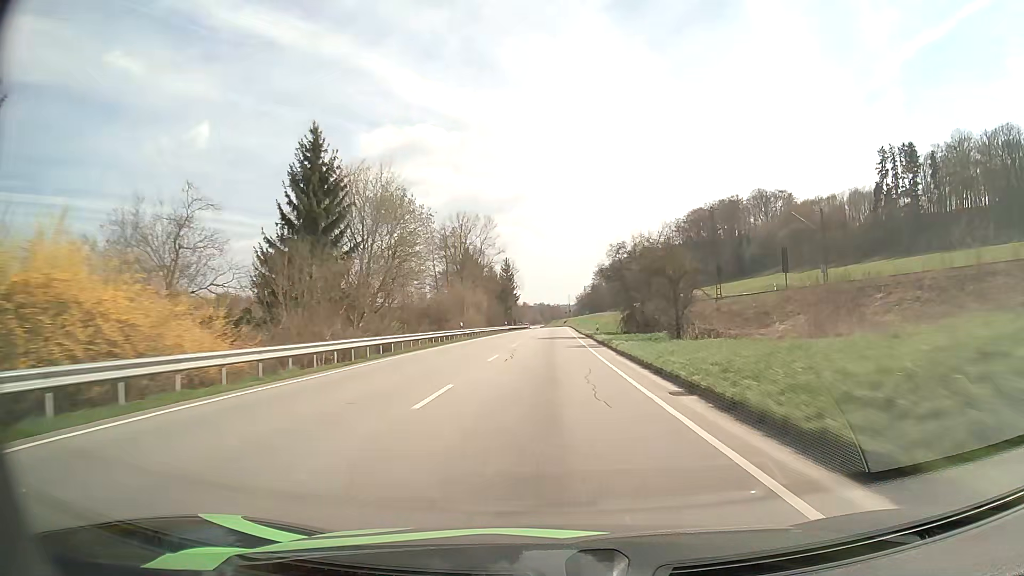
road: primary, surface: asphalt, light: Day
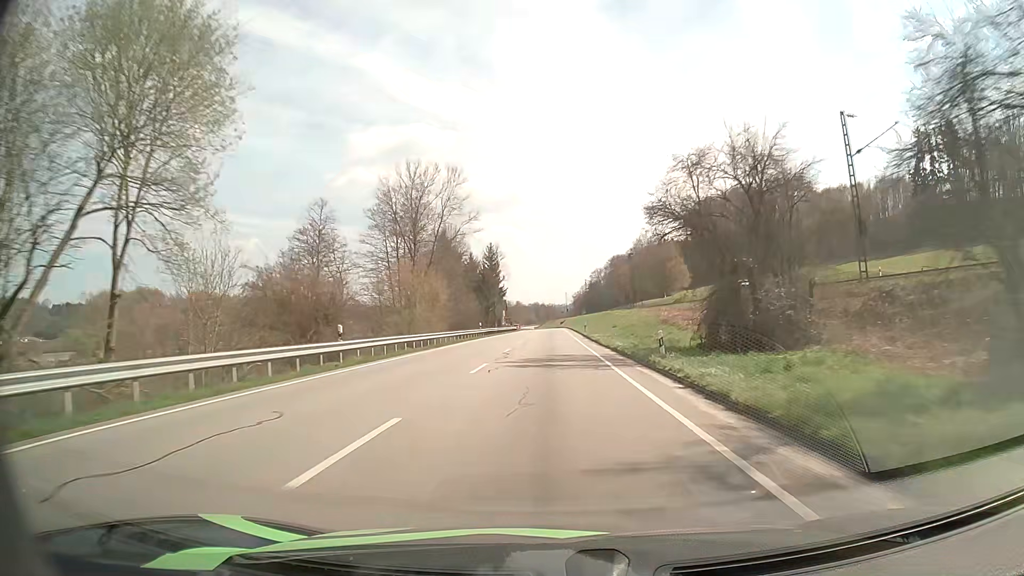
(+0.1, +29.6) m; 0°
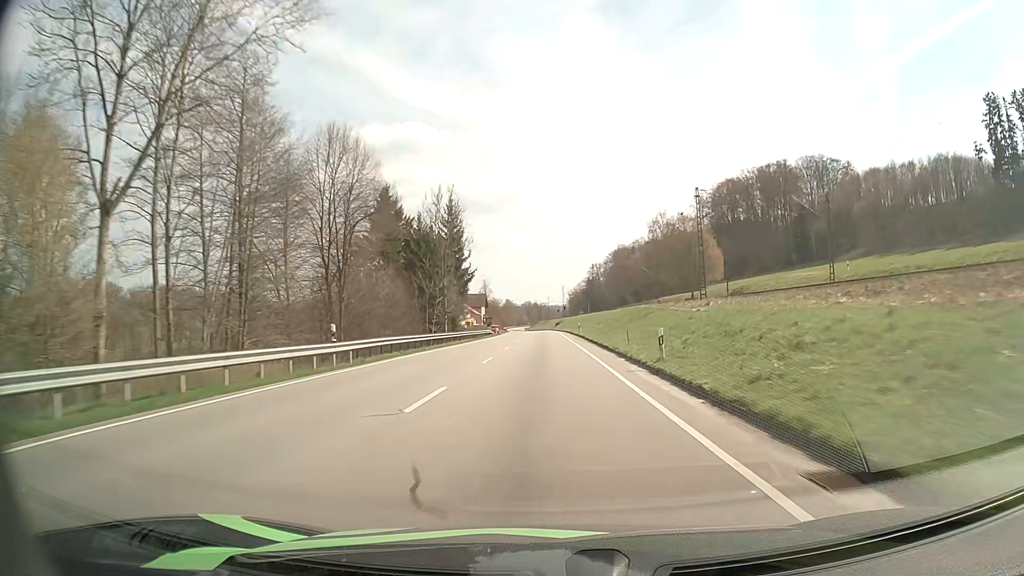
(+0.3, +44.4) m; +1°
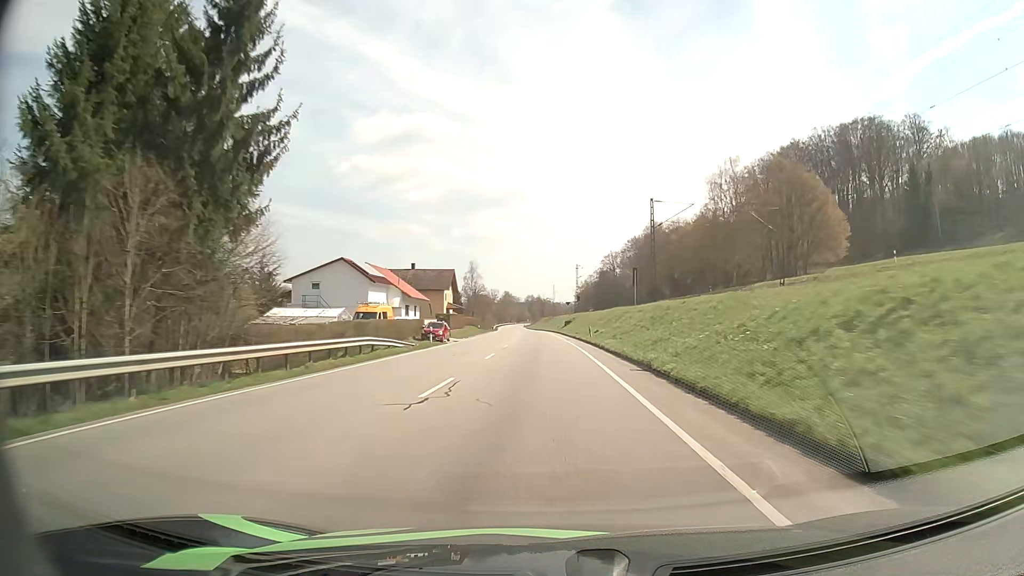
(0.0, +59.5) m; 0°
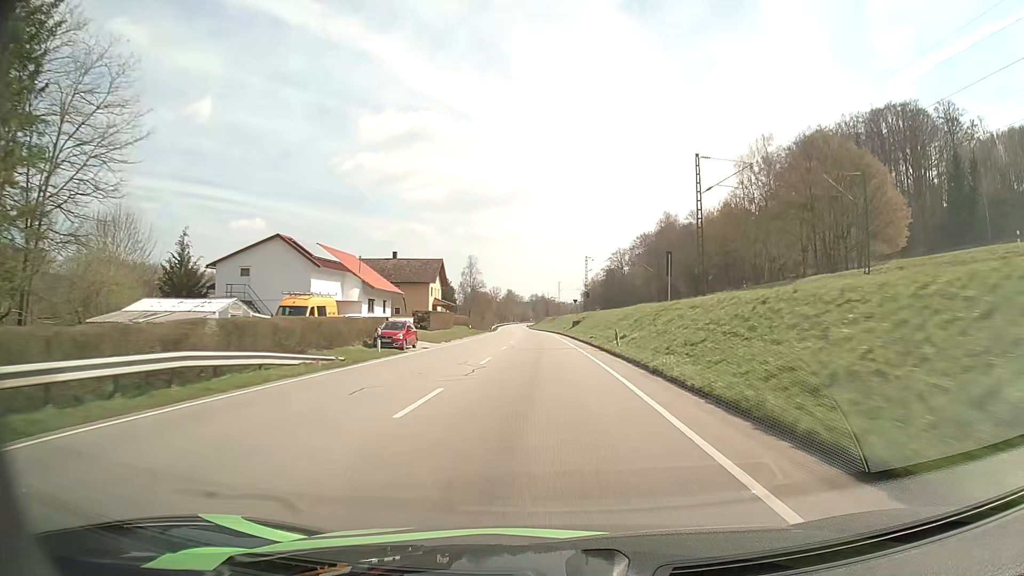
(0.0, +14.8) m; 0°
(0, +10) (0, +20) (0, +30) (0, +40) (0, +50) (-1, +60) (-1, +70) (-1, +80) (-2, +90) (-2, +100) m
